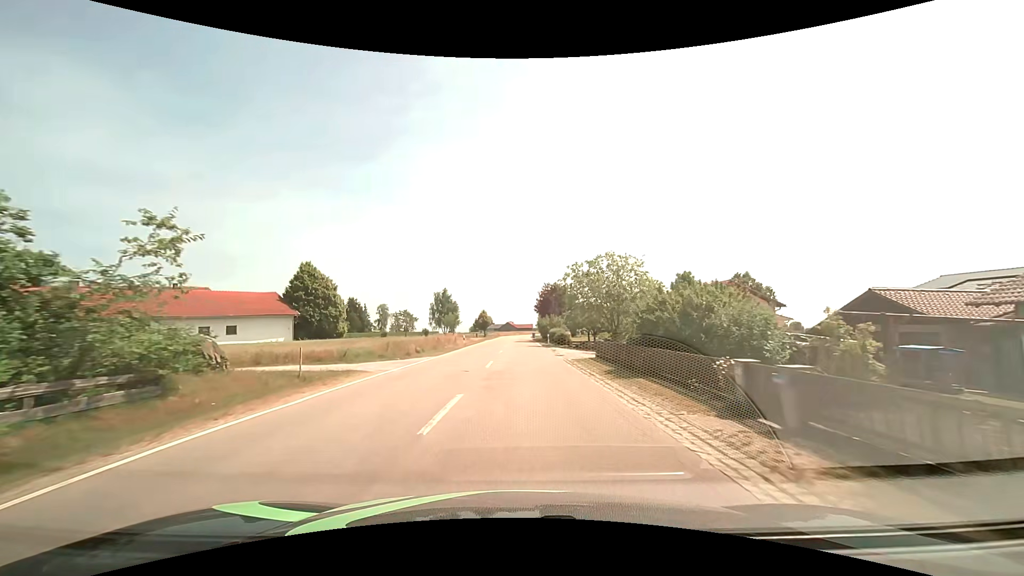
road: tertiary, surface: asphalt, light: Day
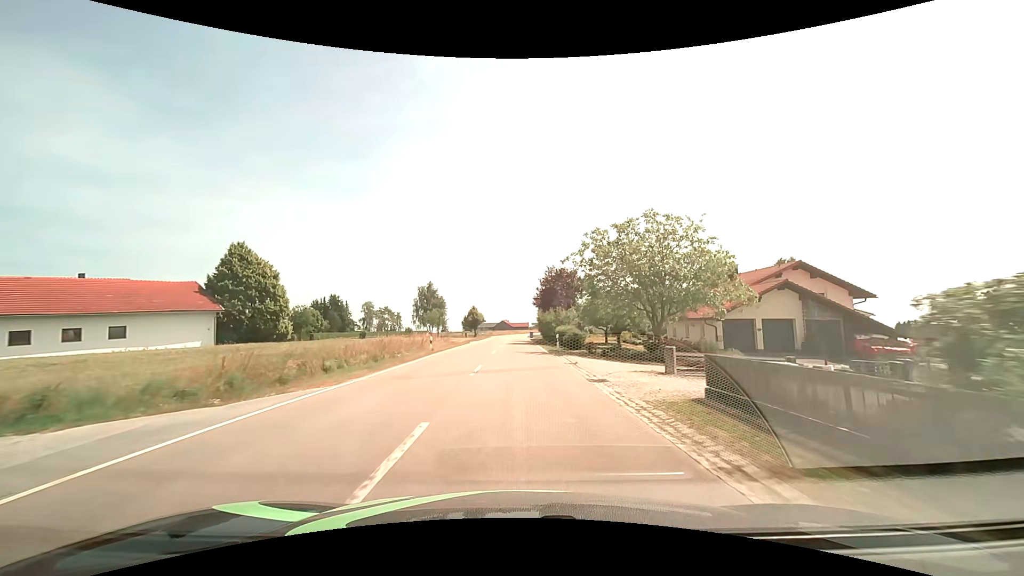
(+0.1, +15.4) m; 0°
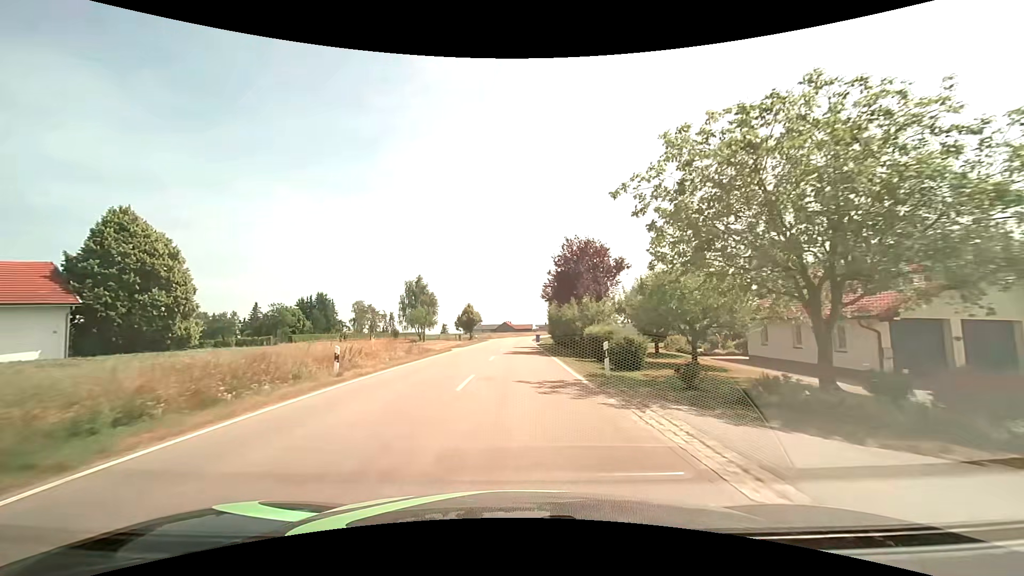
(0.0, +16.3) m; 0°
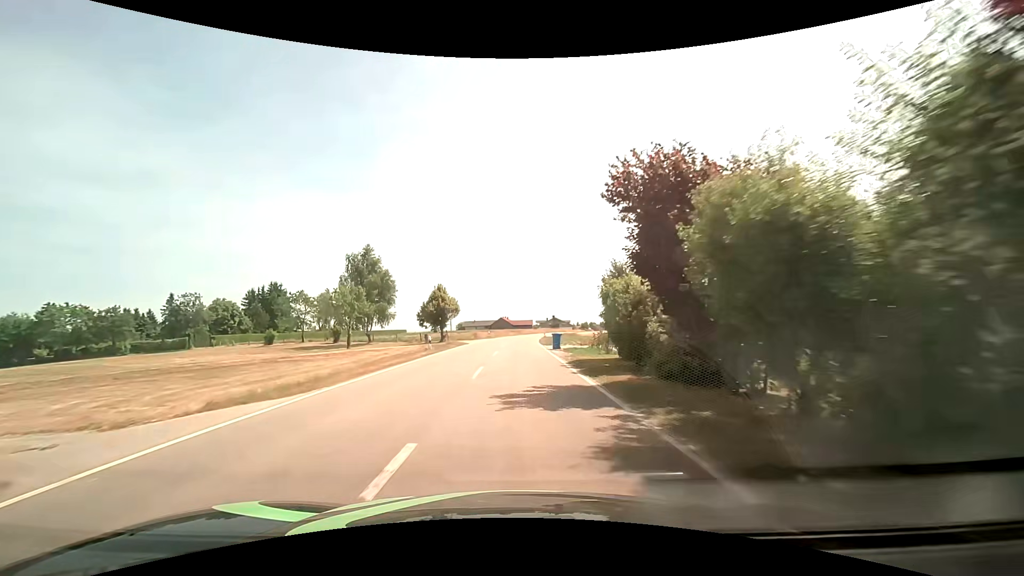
(-0.1, +33.1) m; 0°
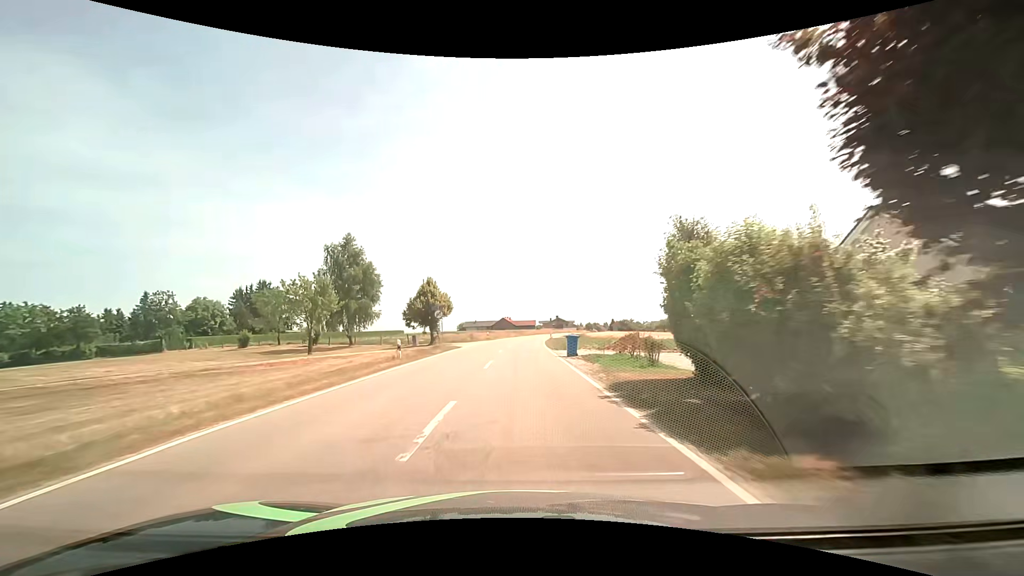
(0.0, +8.3) m; 0°
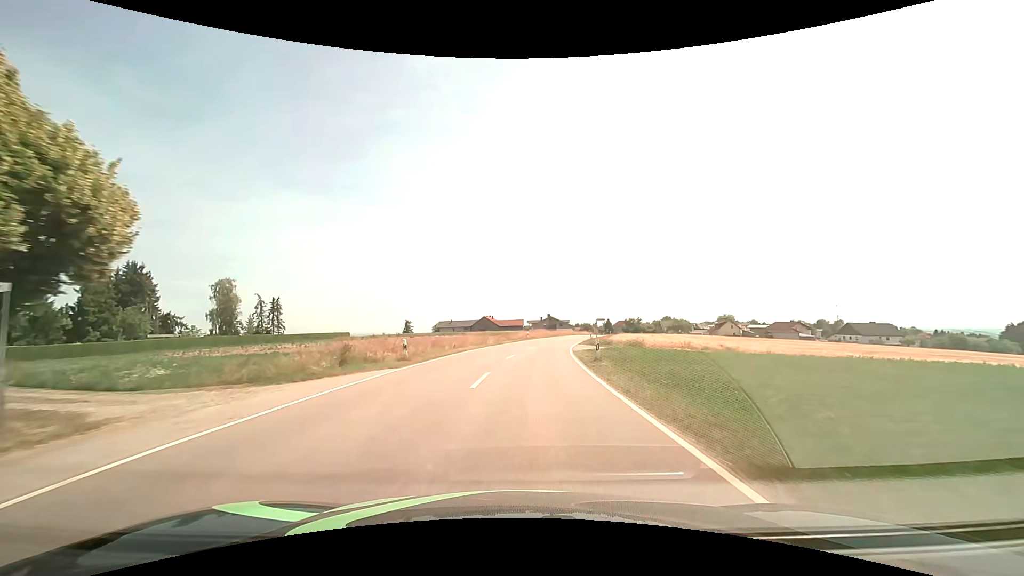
(+0.1, +41.7) m; +2°
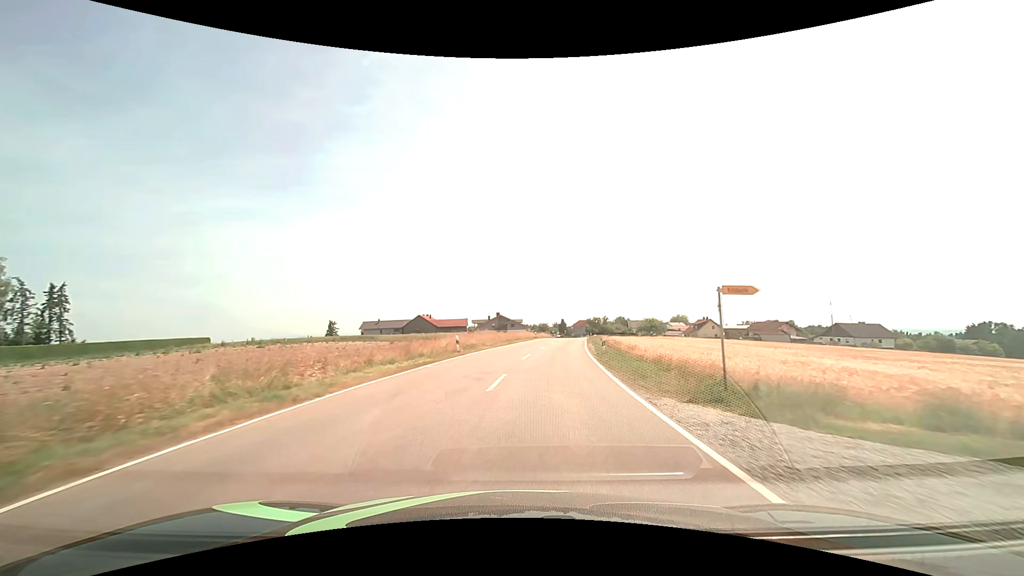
(+1.4, +35.6) m; +6°
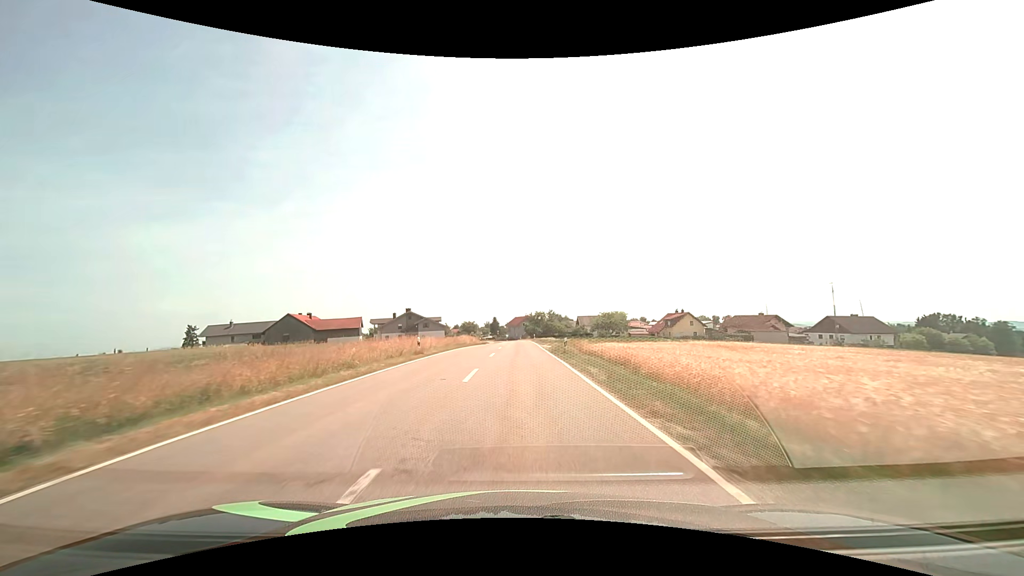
(+4.1, +44.9) m; +8°
(0, +10) (0, +20) (0, +30) (0, +40) (0, +50) (0, +60) (0, +70) (-1, +80) (-1, +90) (-1, +100) m
